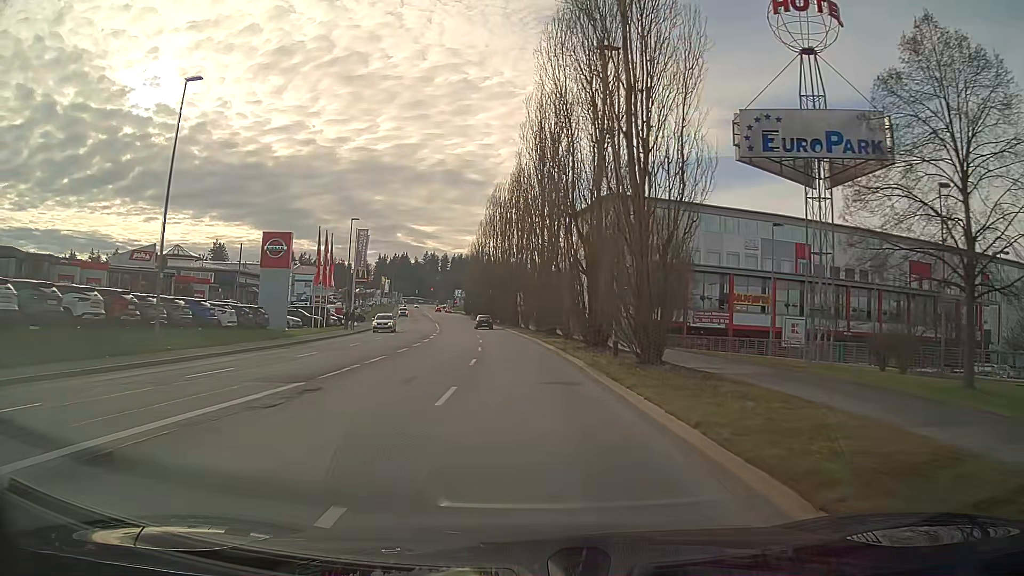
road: tertiary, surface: asphalt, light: Day
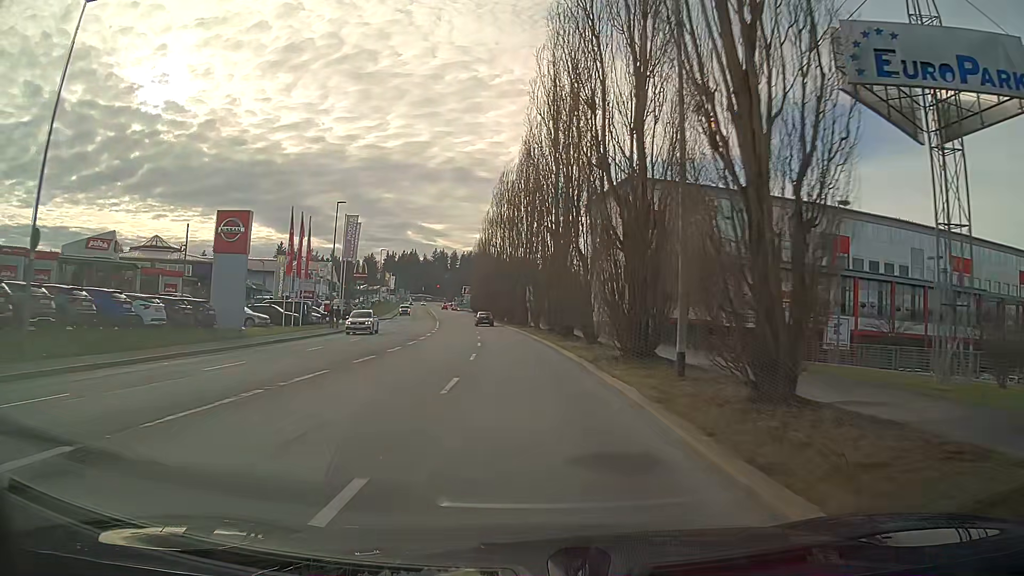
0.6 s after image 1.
(-0.1, +8.2) m; -1°
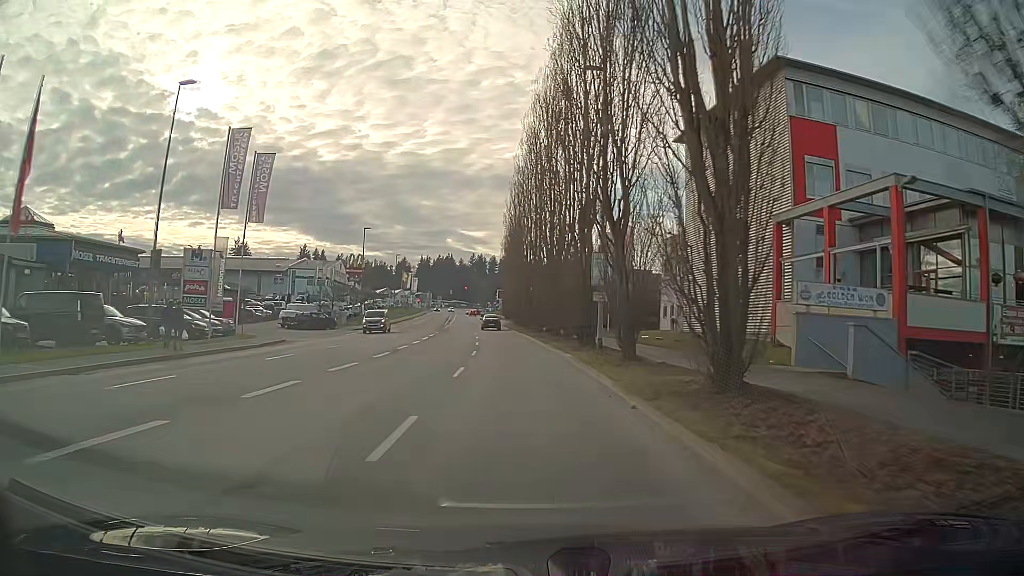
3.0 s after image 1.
(-1.1, +32.5) m; -4°
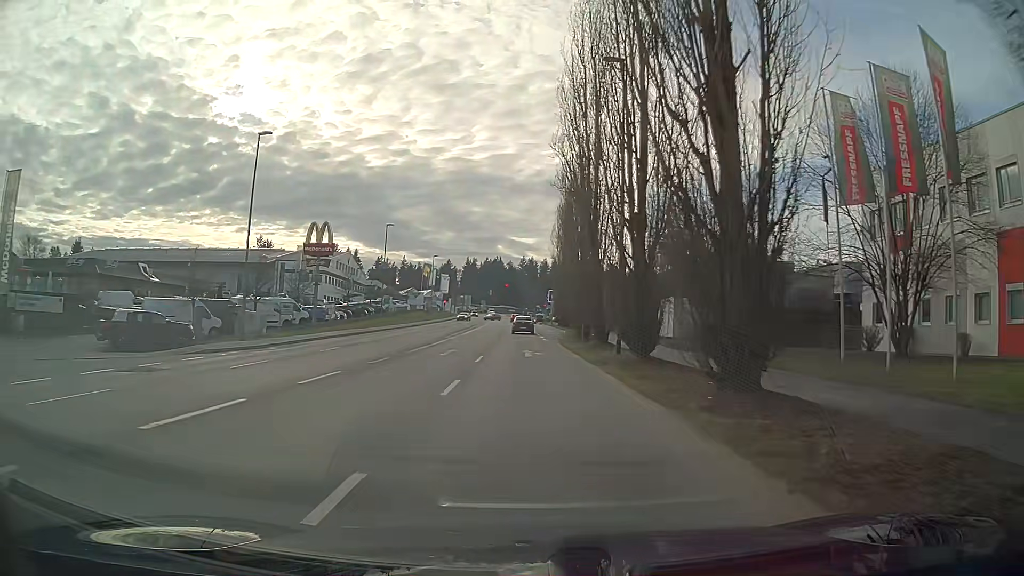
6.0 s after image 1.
(-1.6, +39.9) m; -4°
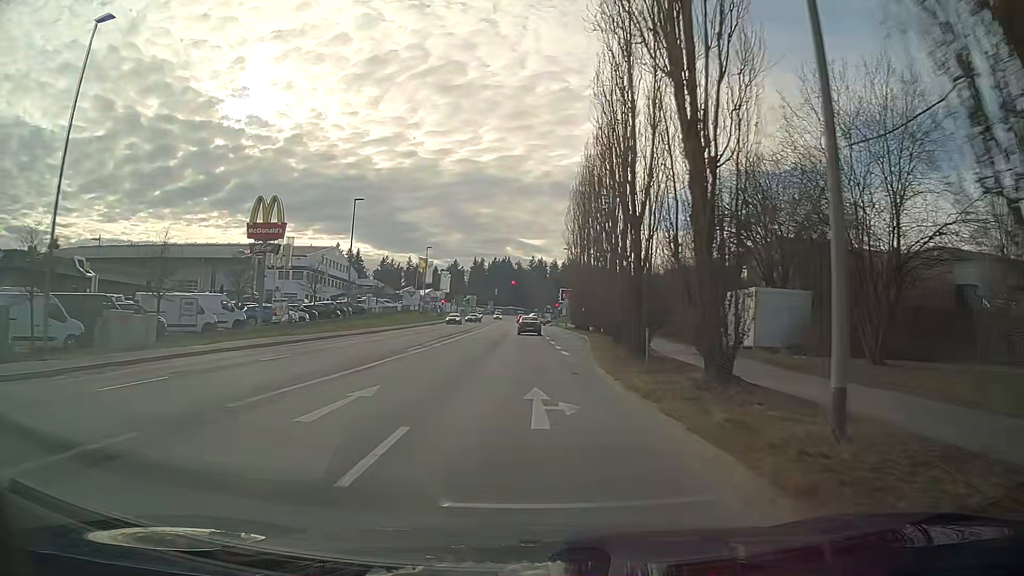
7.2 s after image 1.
(-0.1, +15.7) m; -1°
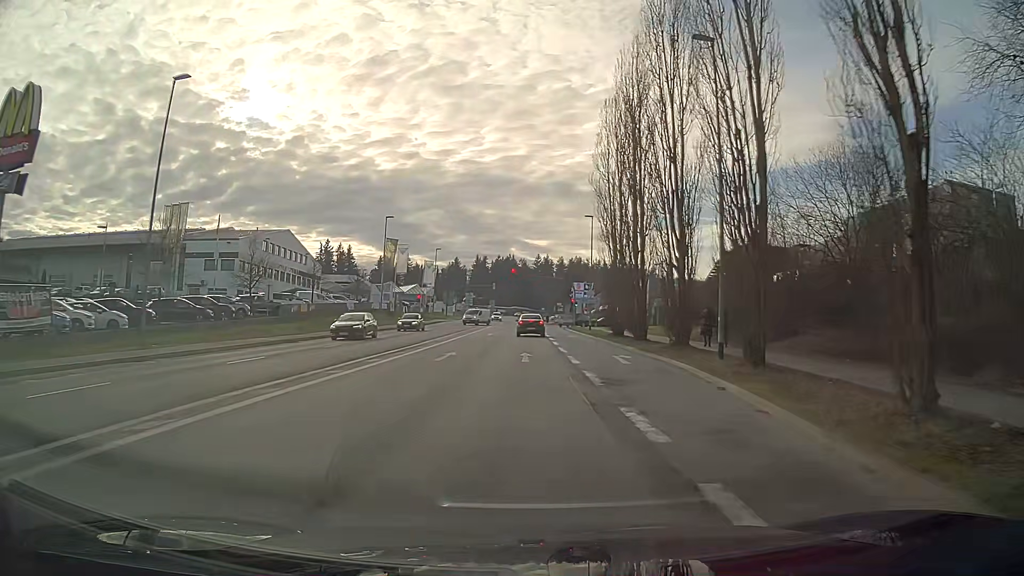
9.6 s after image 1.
(+0.1, +29.1) m; 0°
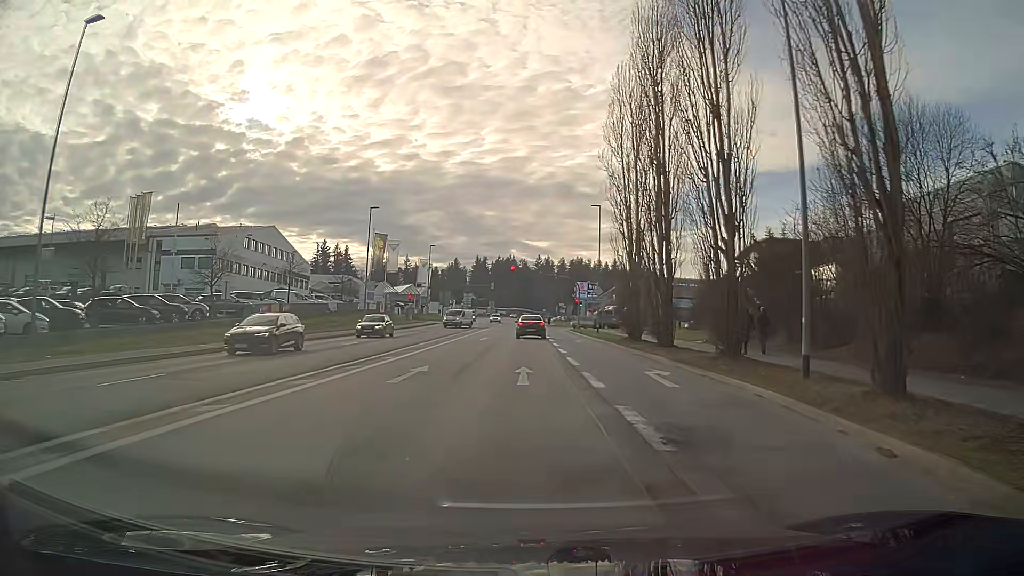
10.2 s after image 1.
(0.0, +6.5) m; 0°
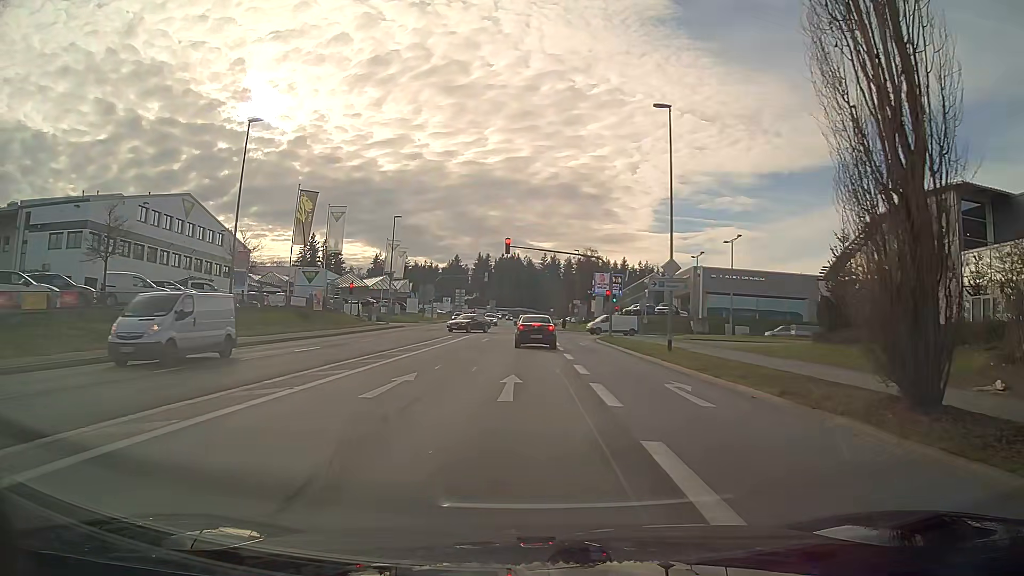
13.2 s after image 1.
(-0.2, +26.6) m; -1°
(0, +10) (0, +20) (0, +30) (0, +40) (0, +50) (0, +60) (0, +70) (0, +80) (0, +90) (0, +100) m
